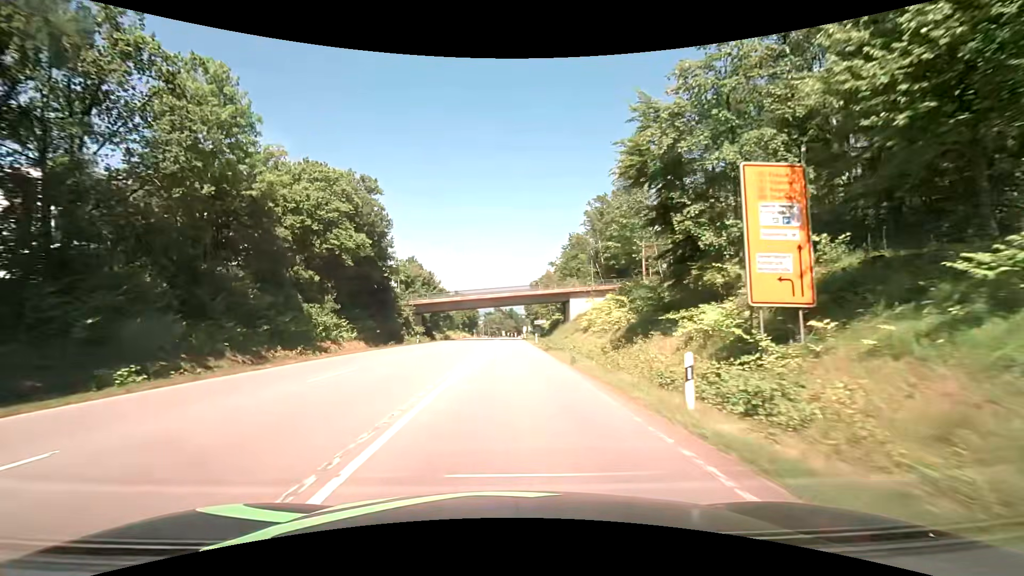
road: secondary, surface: asphalt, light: Day
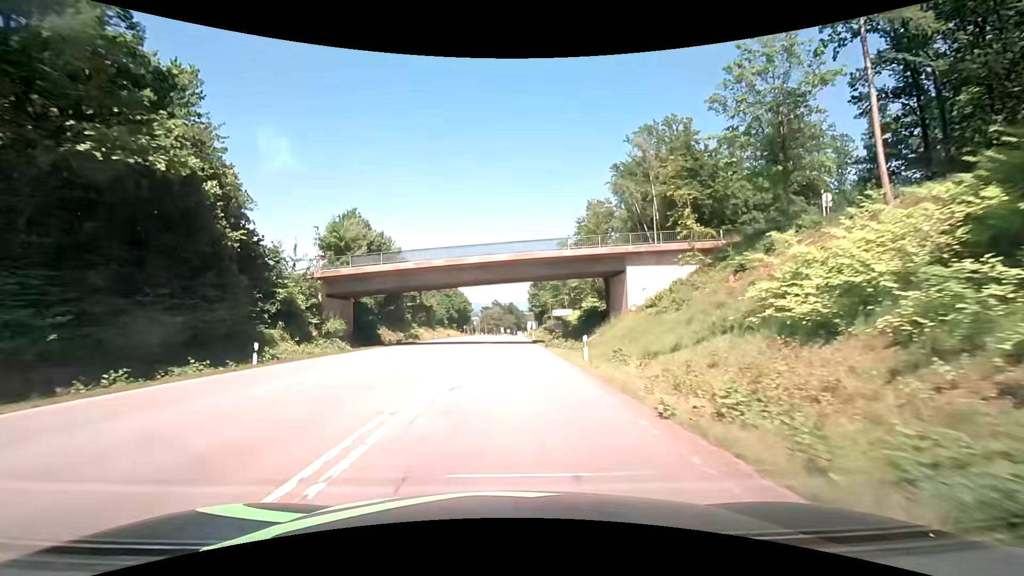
(+0.2, +37.0) m; 0°
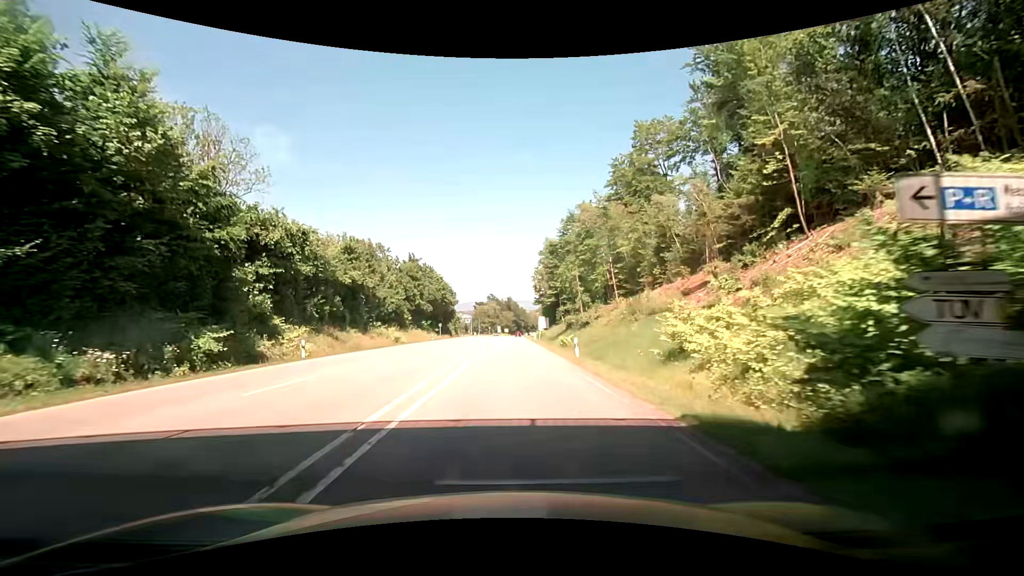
(-0.3, +46.1) m; -1°
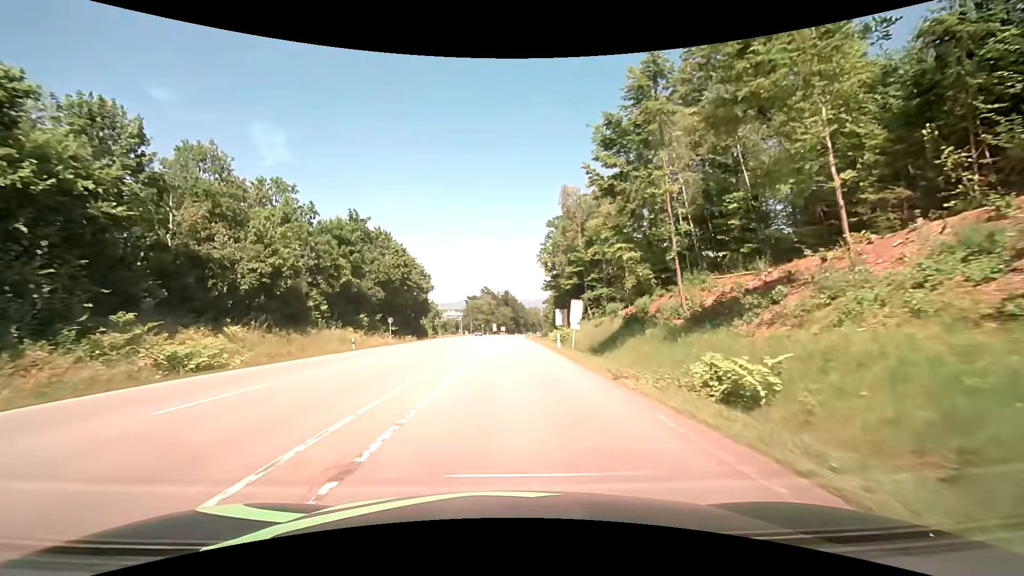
(+0.8, +36.7) m; +1°
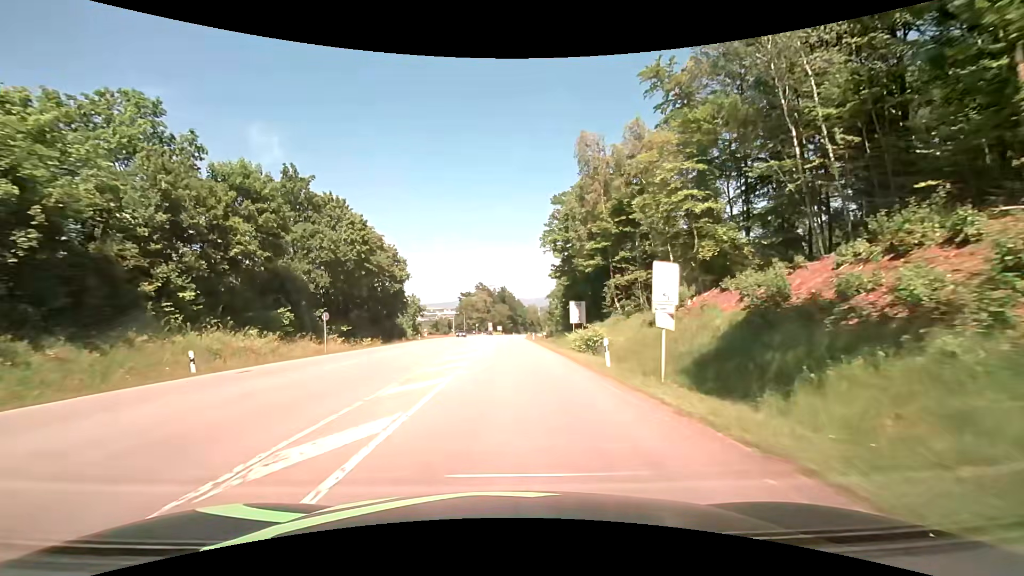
(+0.1, +18.4) m; 0°
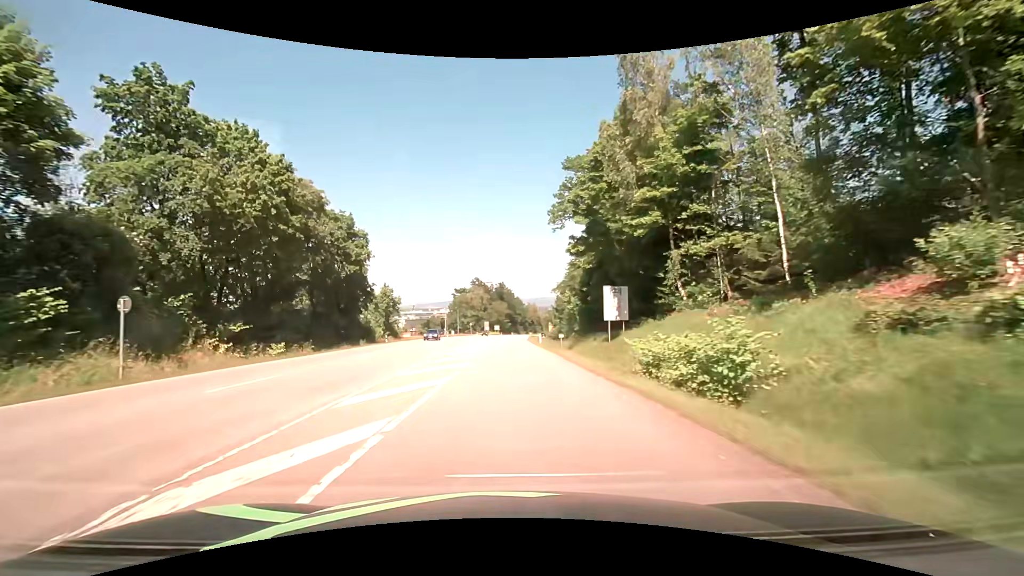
(+0.1, +18.3) m; 0°
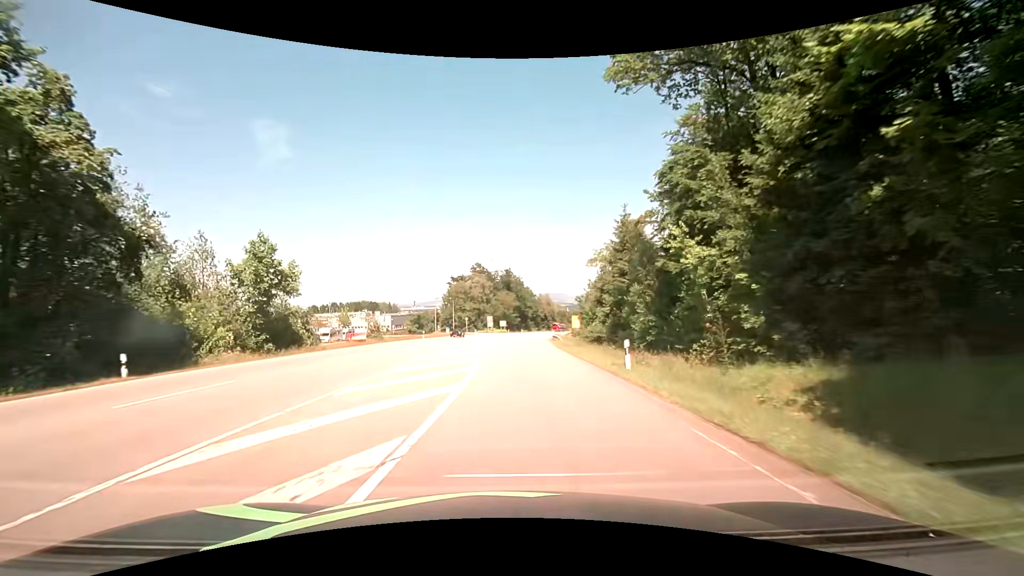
(-0.2, +36.7) m; -1°
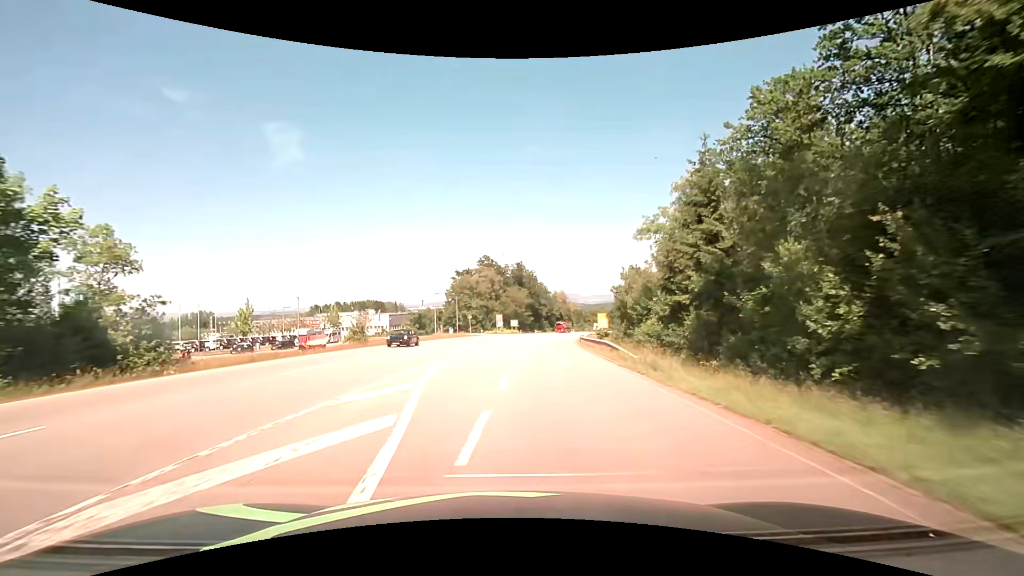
(-0.2, +18.4) m; -1°
(0, +10) (0, +20) (0, +30) (0, +40) (+1, +50) (+2, +60) (+3, +70) (+4, +80) (+6, +90) (+6, +100) m
